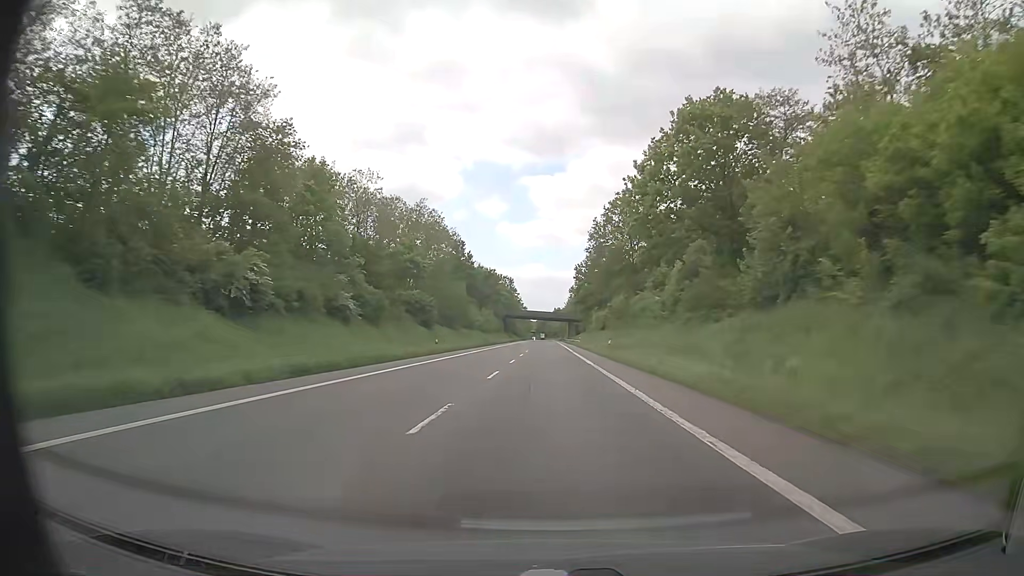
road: primary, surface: asphalt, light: Day
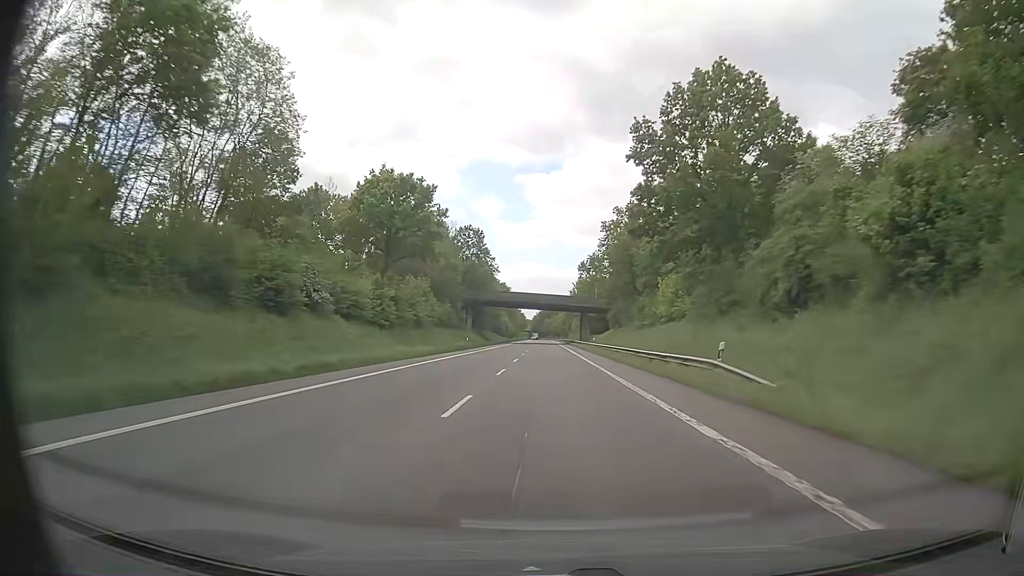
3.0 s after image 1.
(-0.2, +81.7) m; 0°
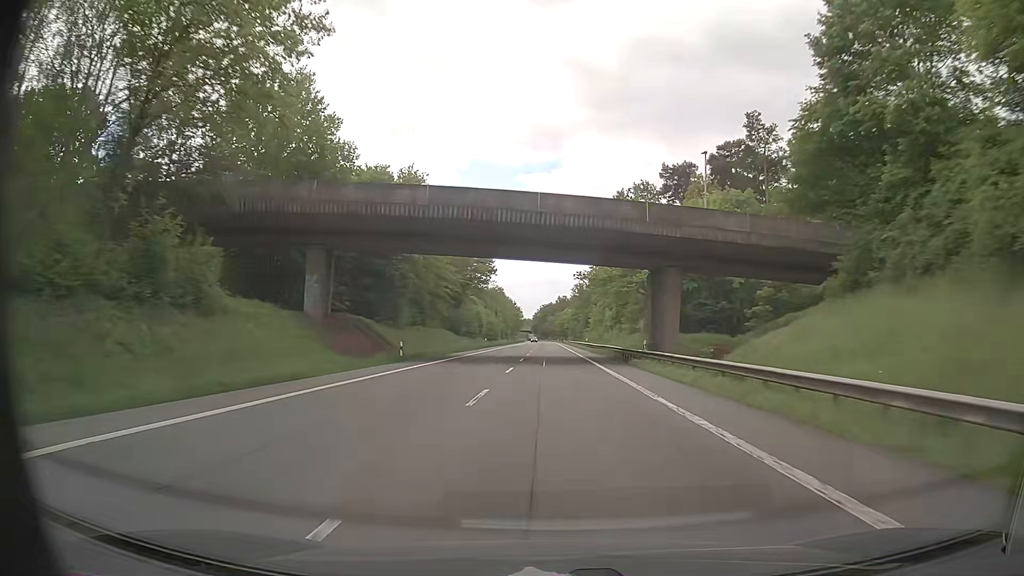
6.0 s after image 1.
(-0.6, +81.8) m; -1°
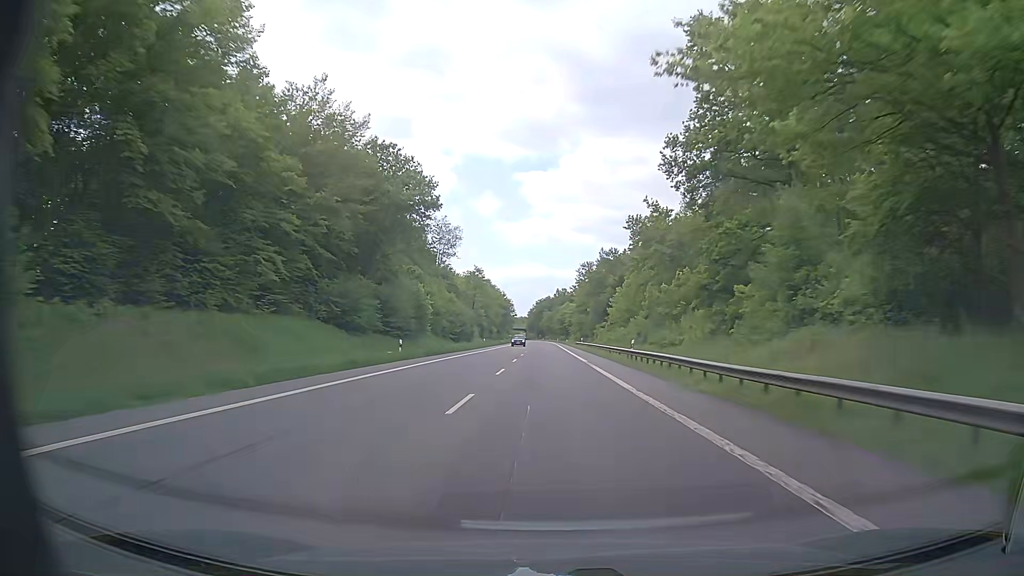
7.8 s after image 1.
(+0.5, +49.0) m; +1°
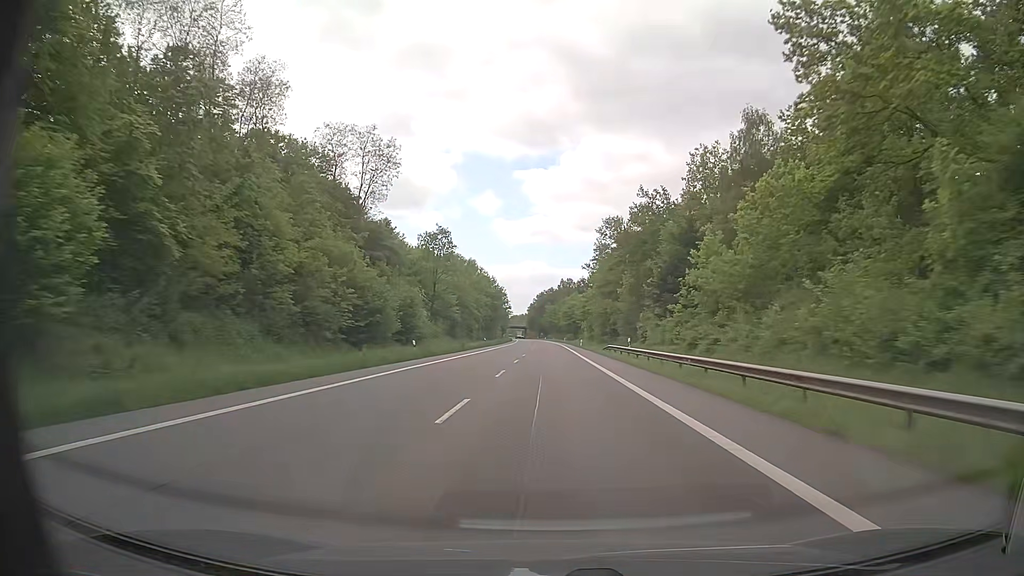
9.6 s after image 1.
(-0.5, +48.9) m; 0°
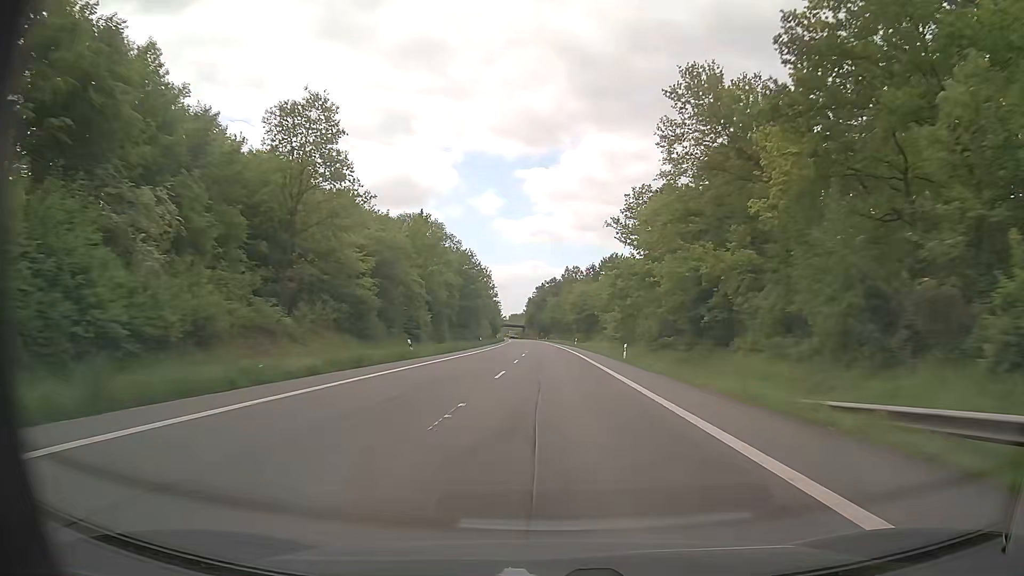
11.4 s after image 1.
(-0.2, +48.9) m; 0°
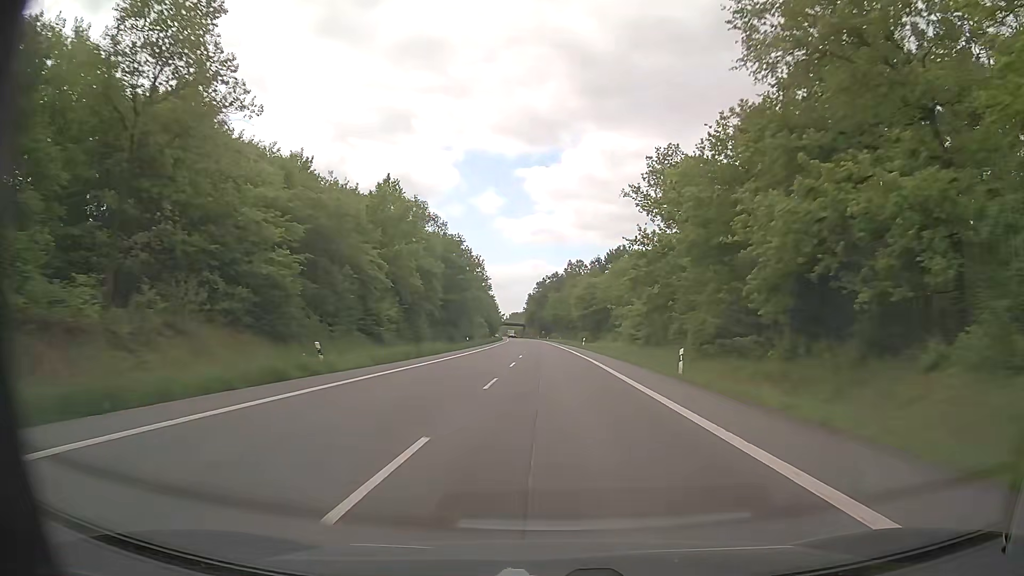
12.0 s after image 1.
(0.0, +16.3) m; 0°
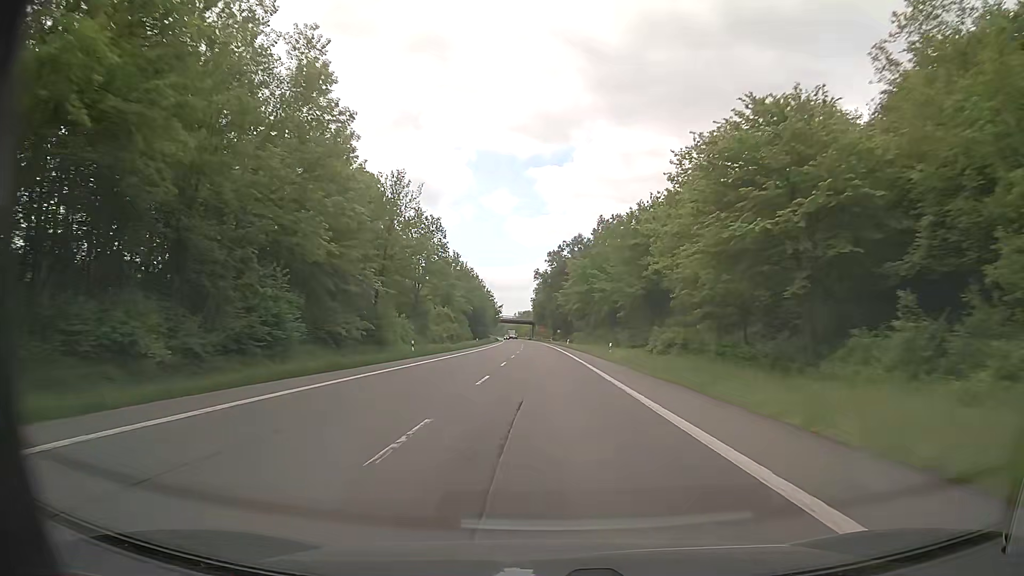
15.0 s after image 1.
(-0.5, +81.4) m; -1°
(0, +10) (0, +20) (0, +30) (0, +40) (0, +50) (-1, +60) (-1, +70) (-1, +80) (-1, +90) (-1, +100) m
